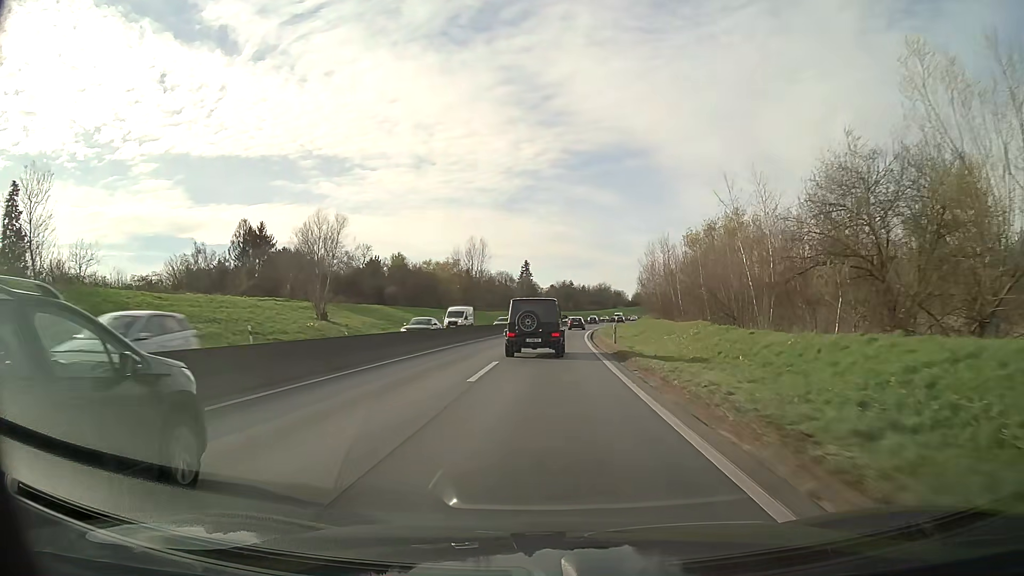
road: motorway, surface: asphalt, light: Day
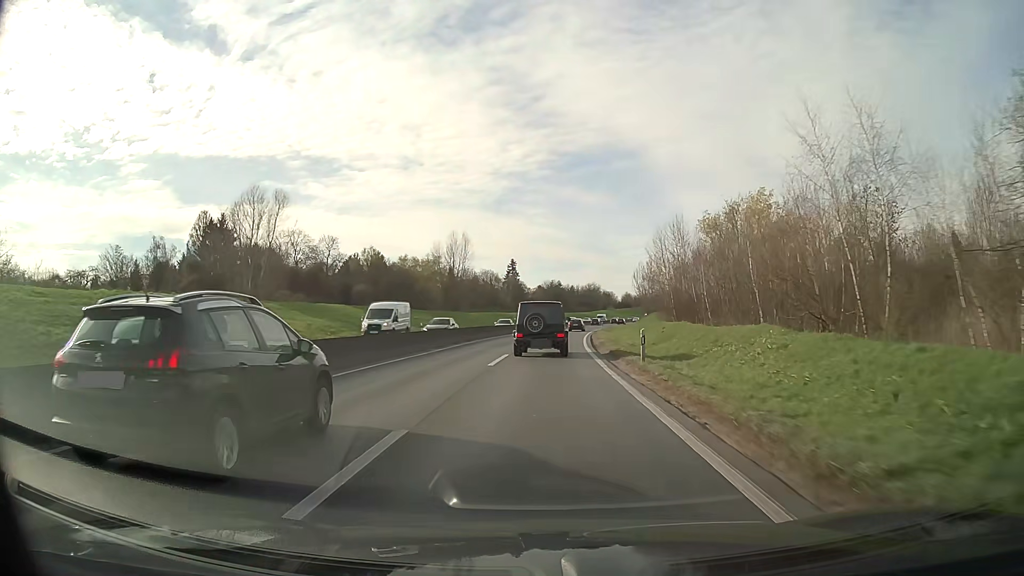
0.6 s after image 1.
(+0.1, +12.4) m; +1°
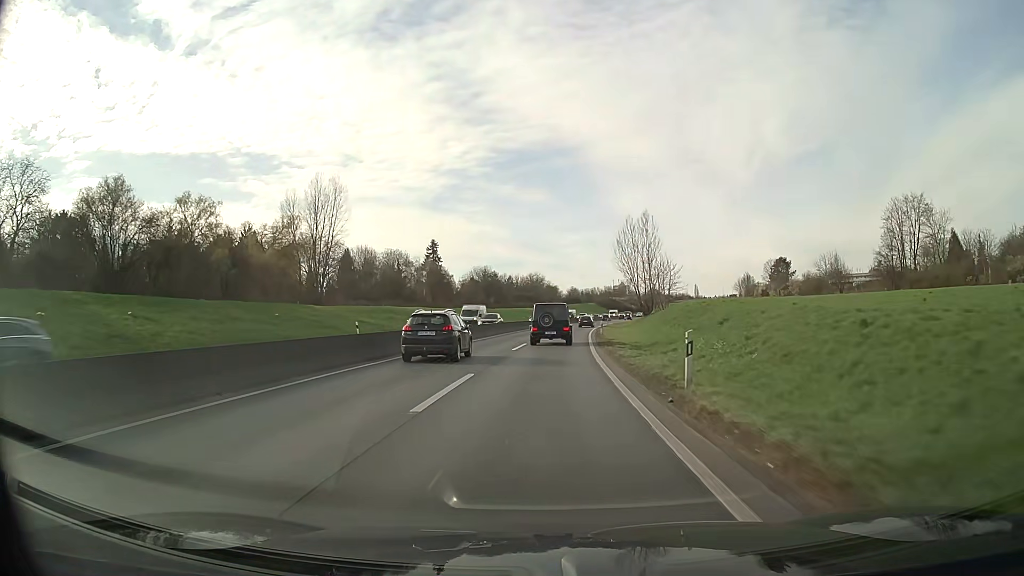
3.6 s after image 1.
(+2.9, +63.7) m; +5°
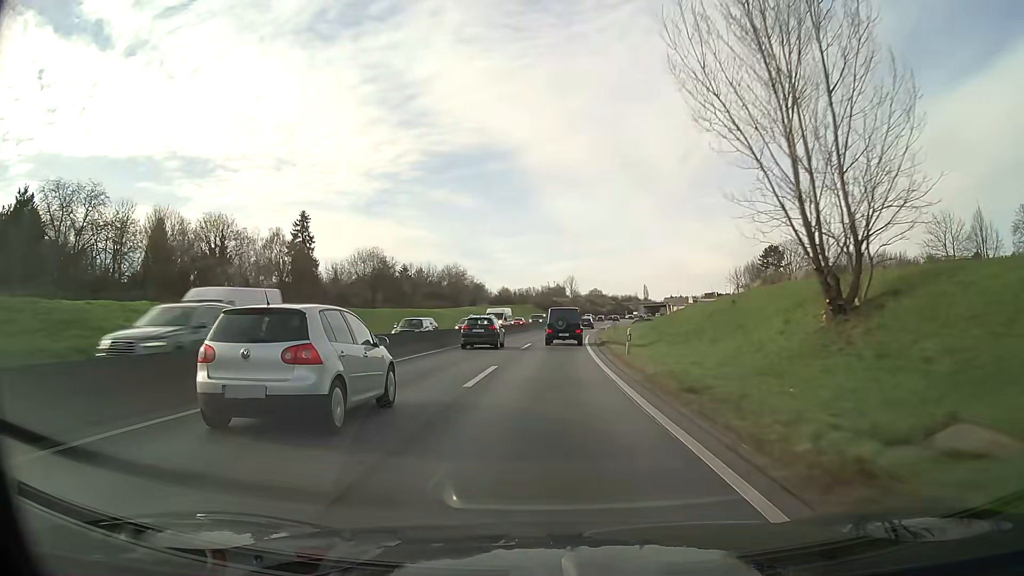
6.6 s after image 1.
(+3.4, +67.7) m; +6°
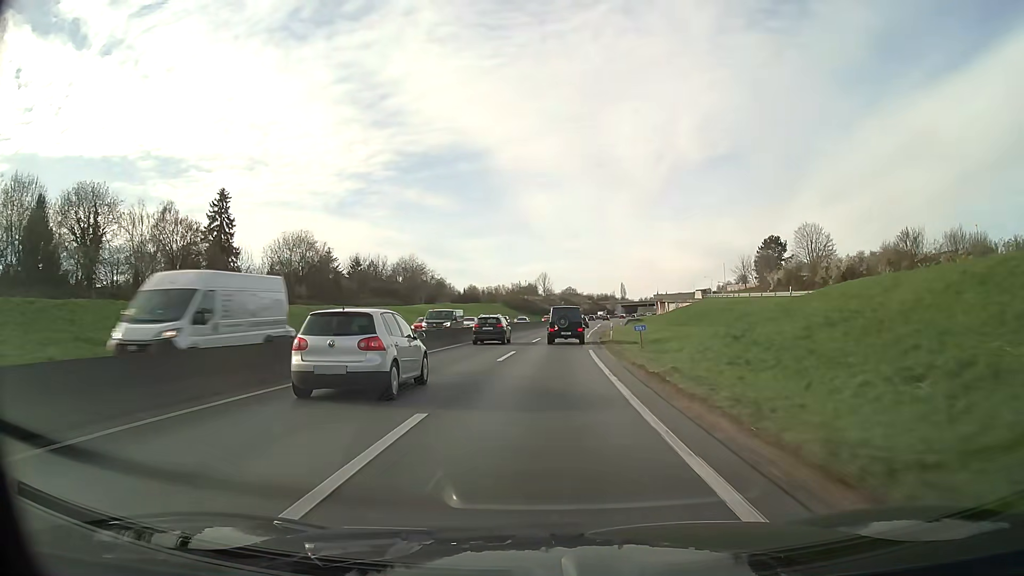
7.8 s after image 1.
(+0.5, +28.3) m; +2°
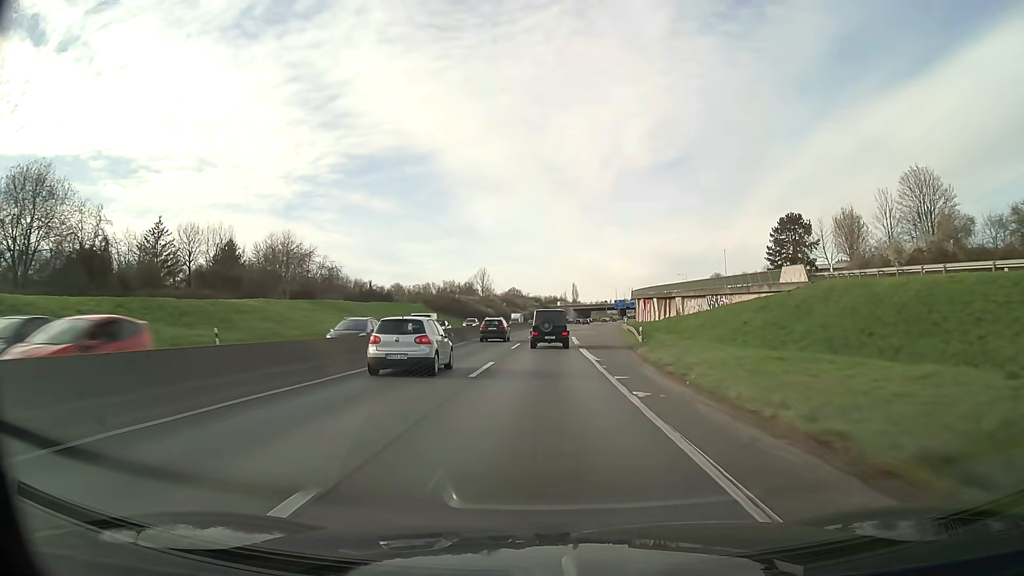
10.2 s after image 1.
(+2.6, +58.4) m; +5°
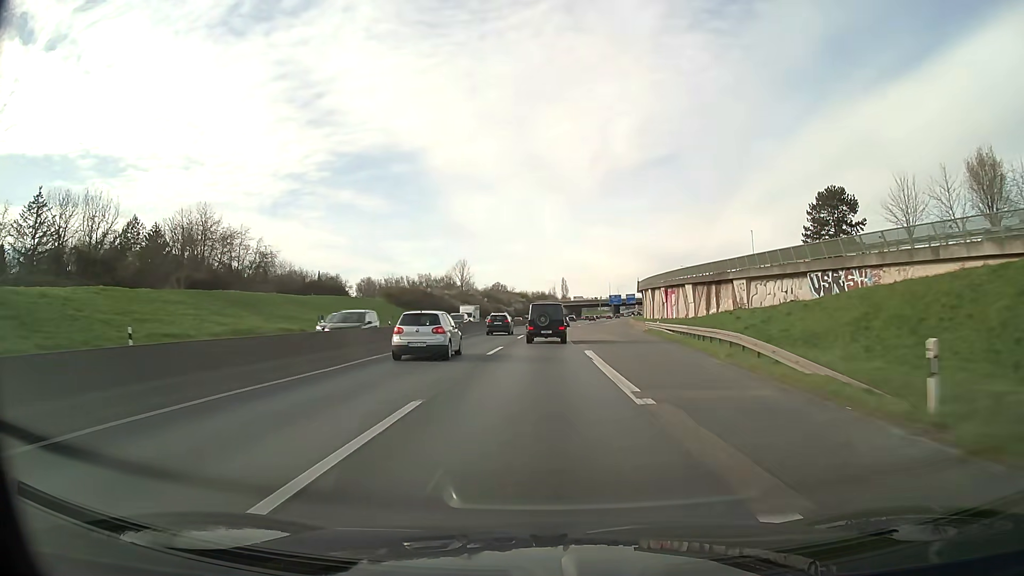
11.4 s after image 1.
(+0.3, +30.0) m; +1°
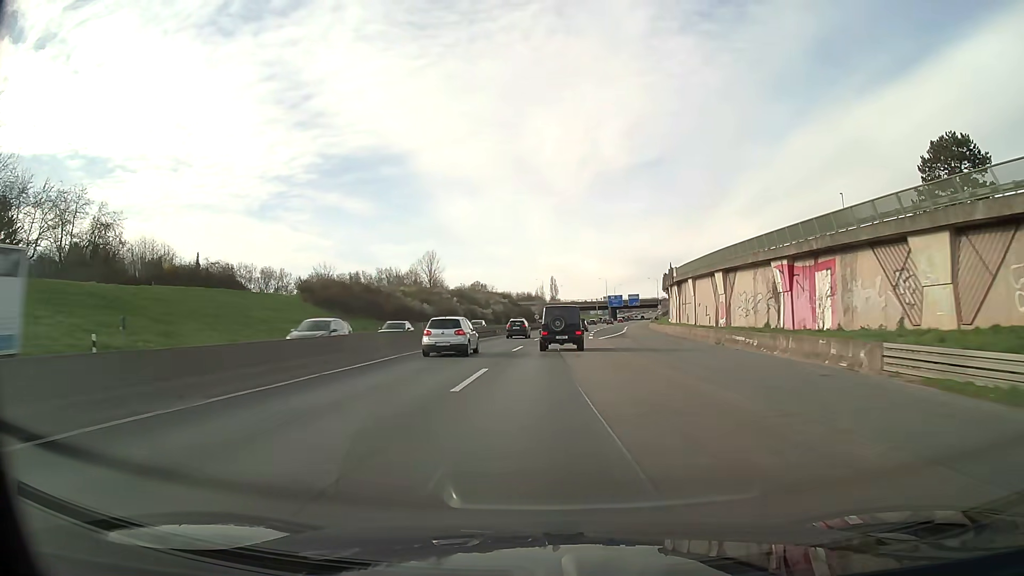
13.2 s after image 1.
(+0.4, +45.9) m; +1°
(0, +10) (0, +20) (0, +30) (+1, +40) (+1, +50) (+2, +60) (+3, +70) (+3, +80) (+4, +90) (+5, +100) m
